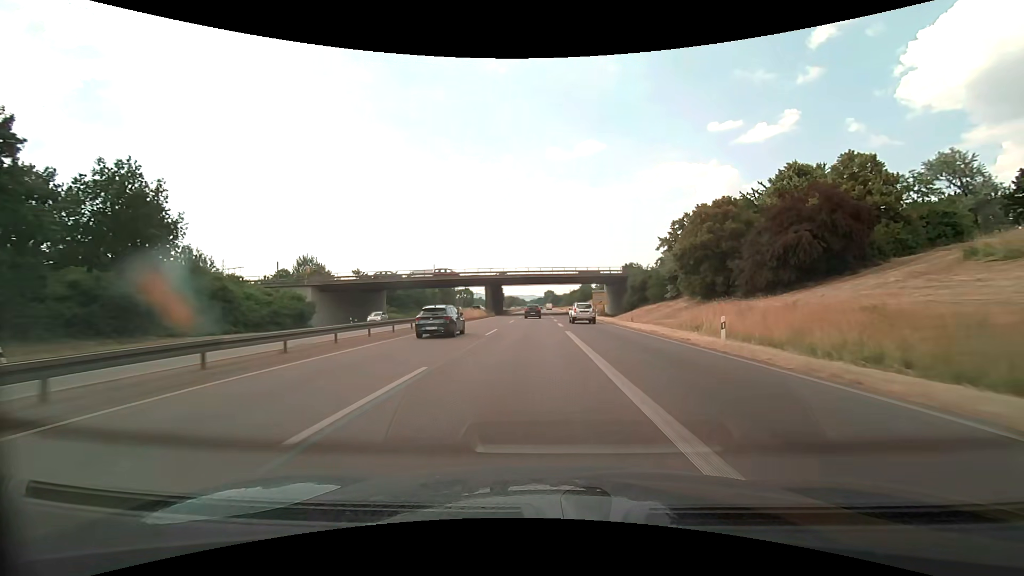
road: trunk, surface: asphalt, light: Day
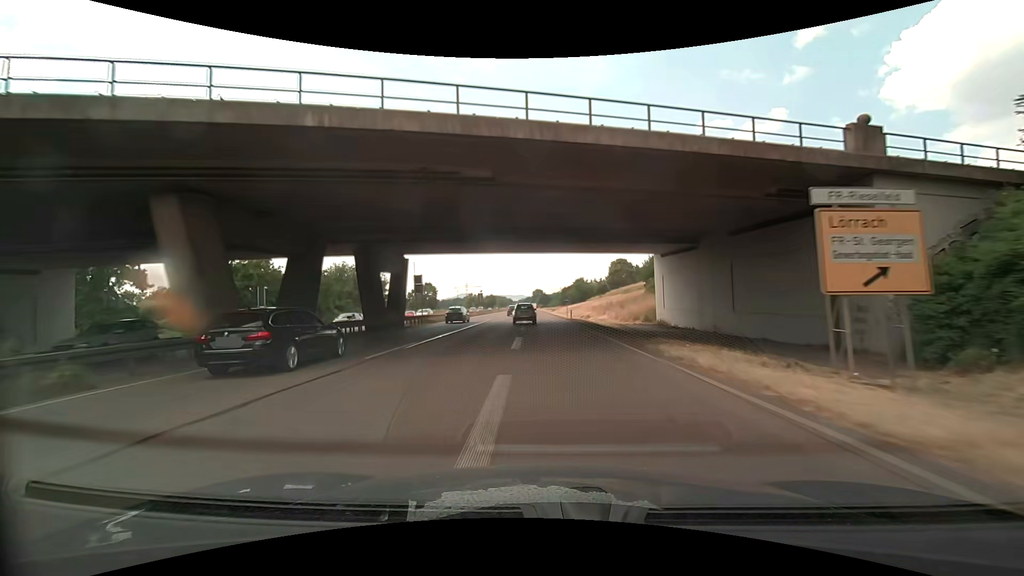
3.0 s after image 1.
(+1.5, +65.2) m; +1°
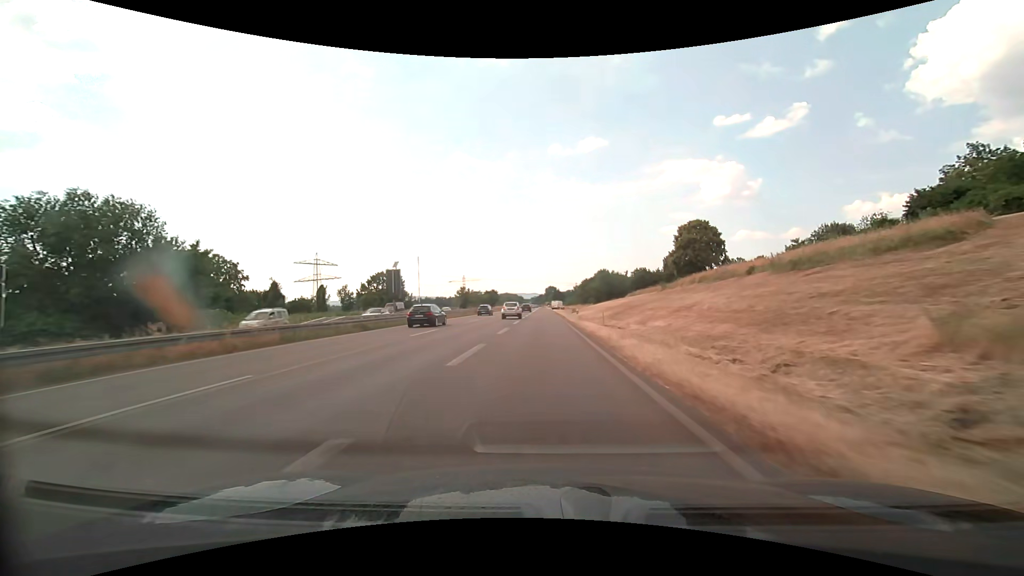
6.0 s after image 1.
(-0.2, +64.6) m; -2°
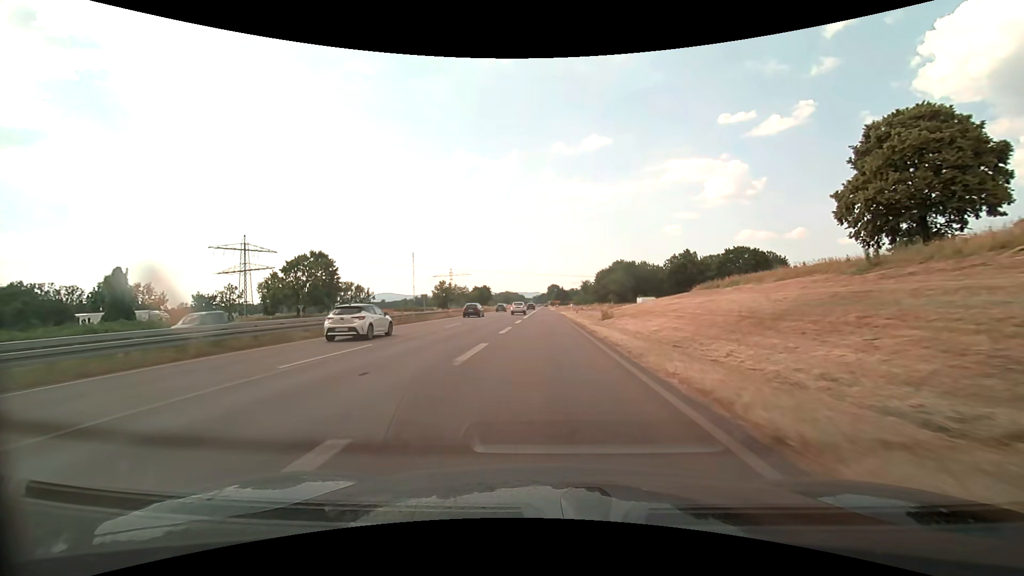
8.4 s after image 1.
(-0.2, +47.9) m; 0°
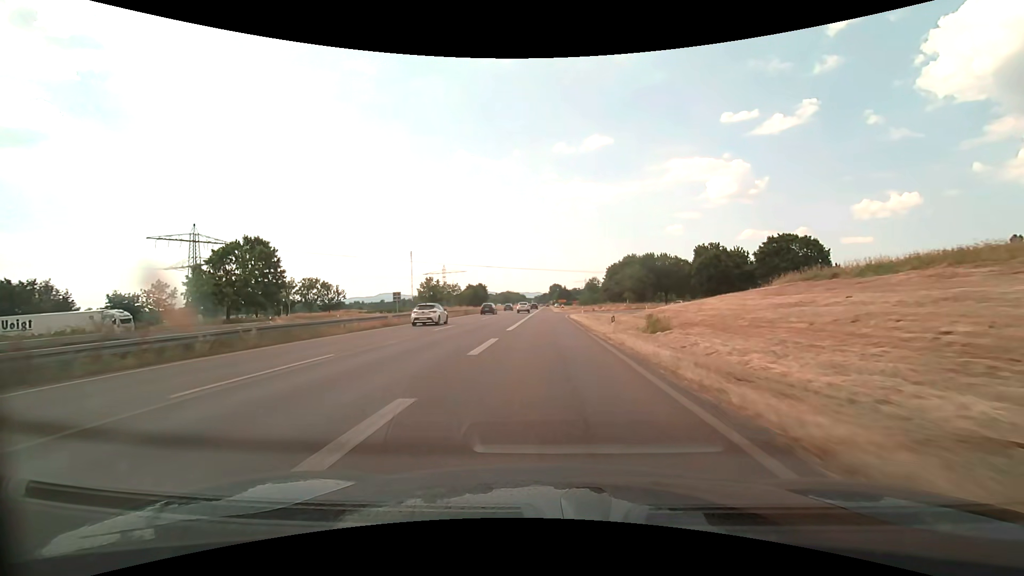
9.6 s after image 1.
(0.0, +21.7) m; 0°
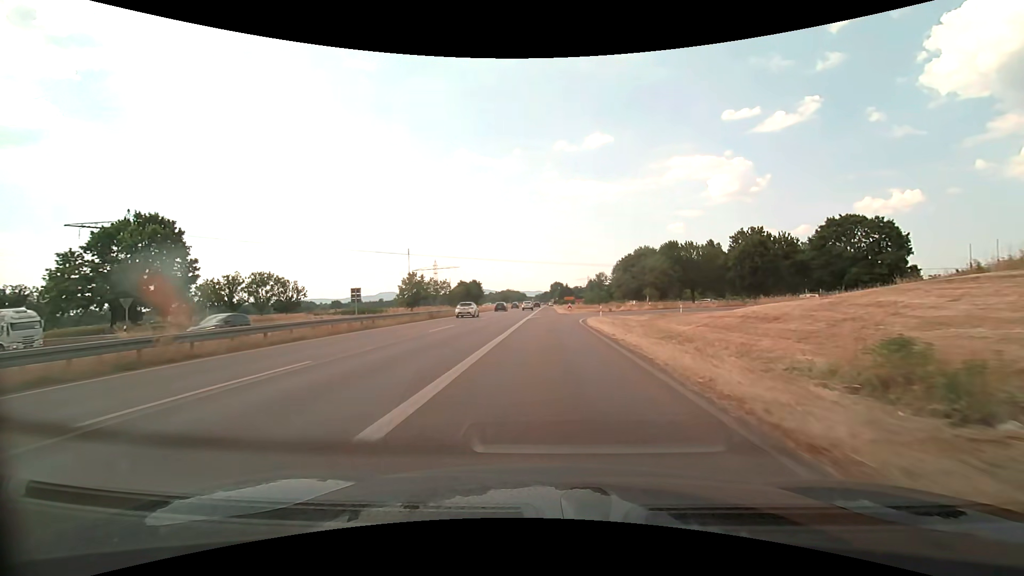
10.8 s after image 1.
(0.0, +19.9) m; 0°
(0, +10) (0, +20) (0, +30) (+1, +40) (+4, +50) (+8, +59) (+15, +66) (+24, +70) (+34, +71) (+44, +69) m
